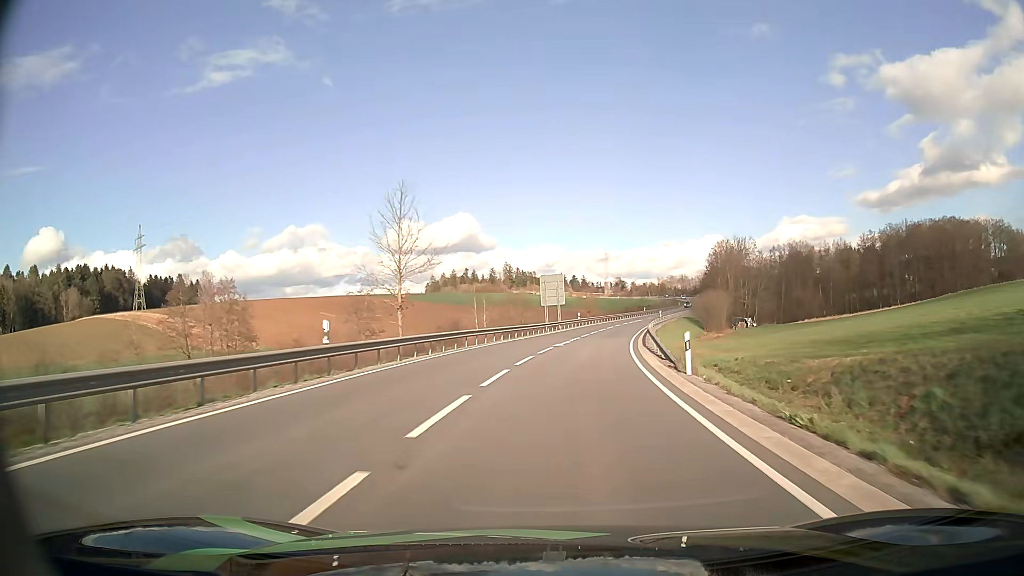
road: secondary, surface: asphalt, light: Day
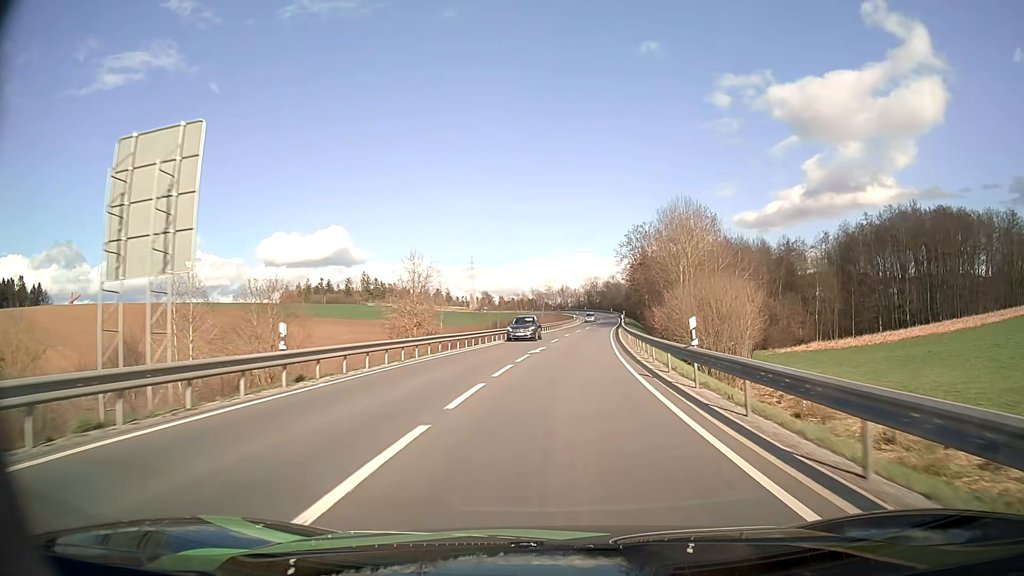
(+5.9, +57.3) m; +11°
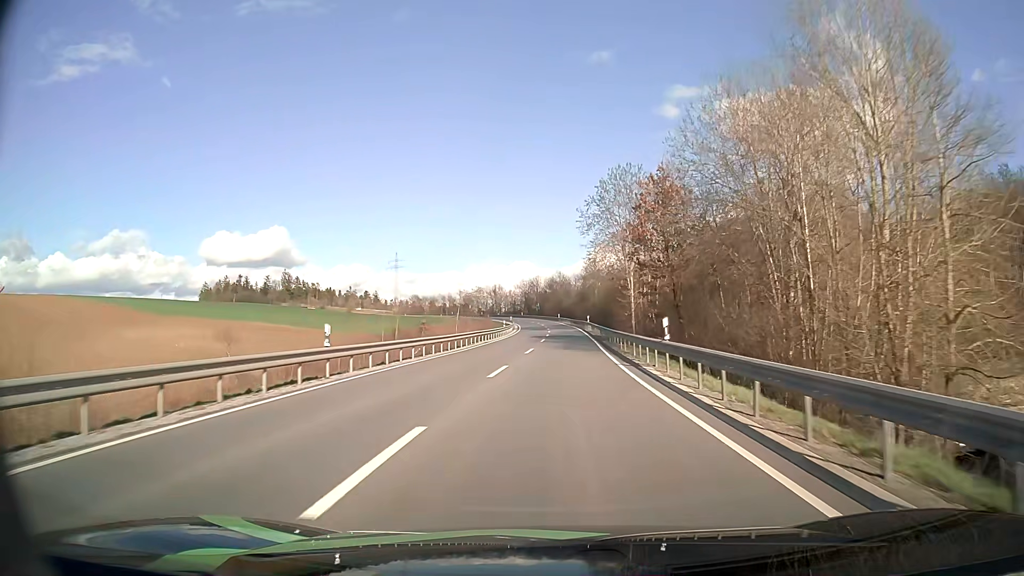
(+2.5, +48.7) m; +5°
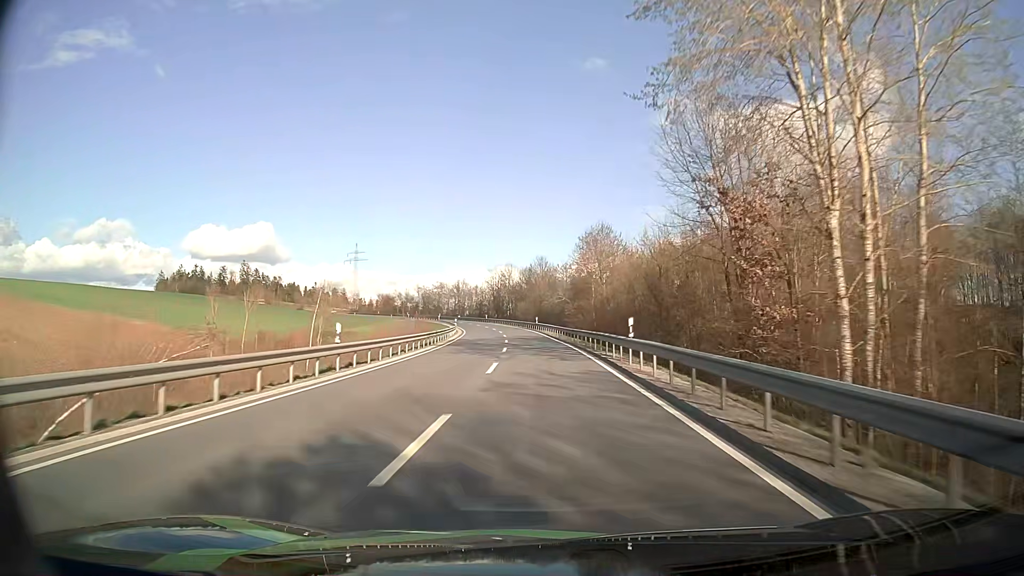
(+1.1, +50.0) m; +2°
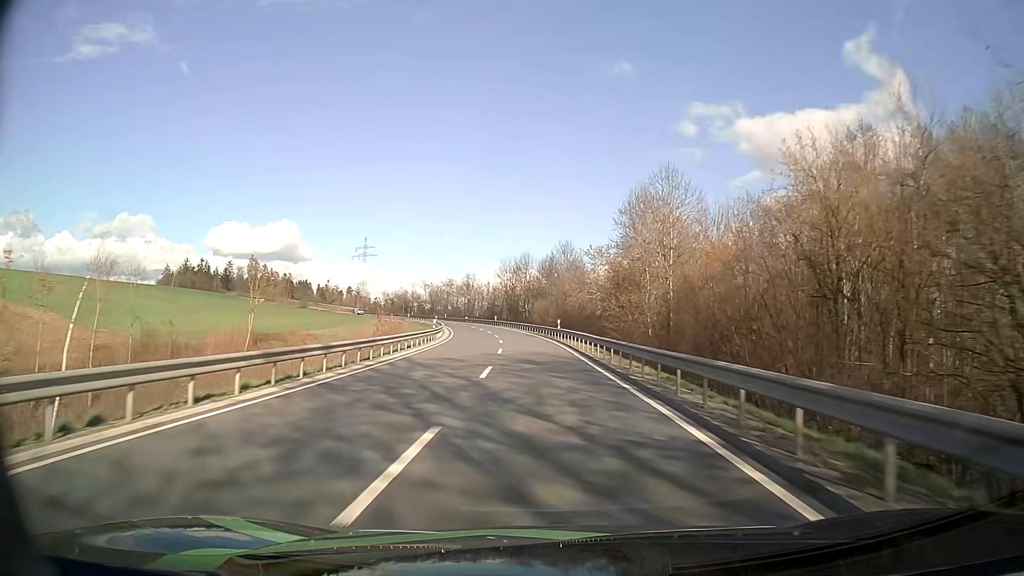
(-0.3, +25.2) m; -1°
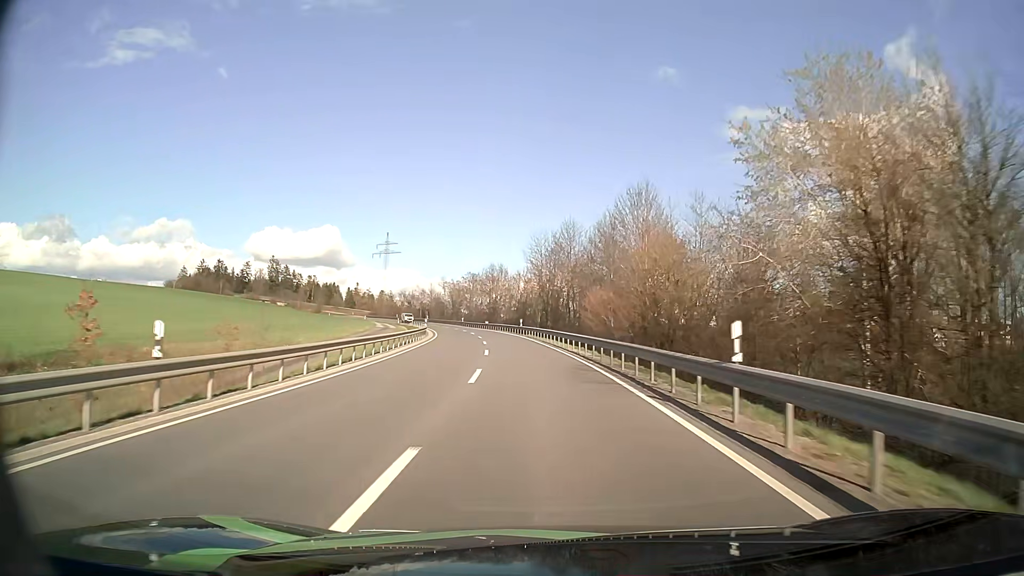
(-1.4, +37.8) m; -4°
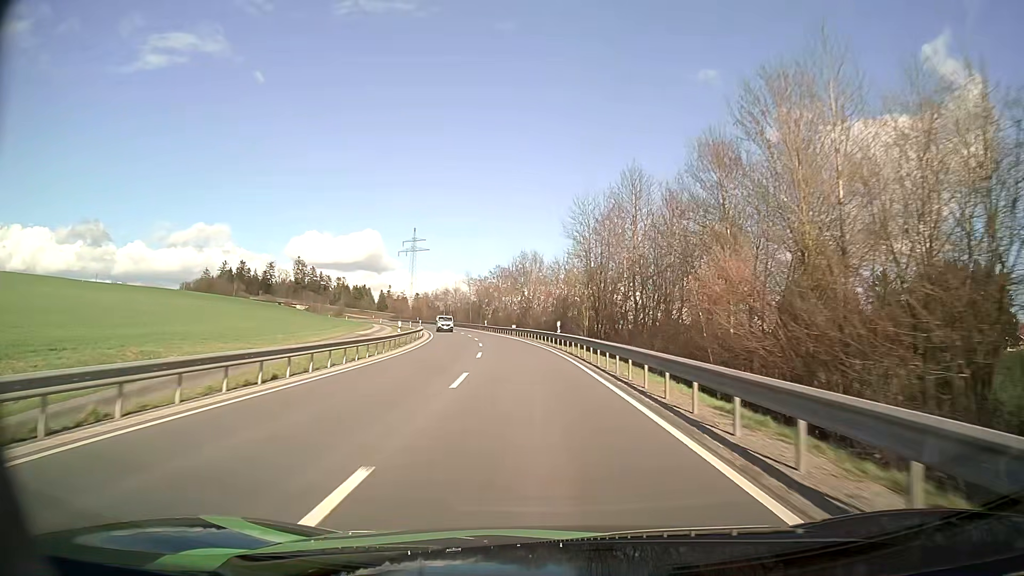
(-0.7, +25.2) m; -3°
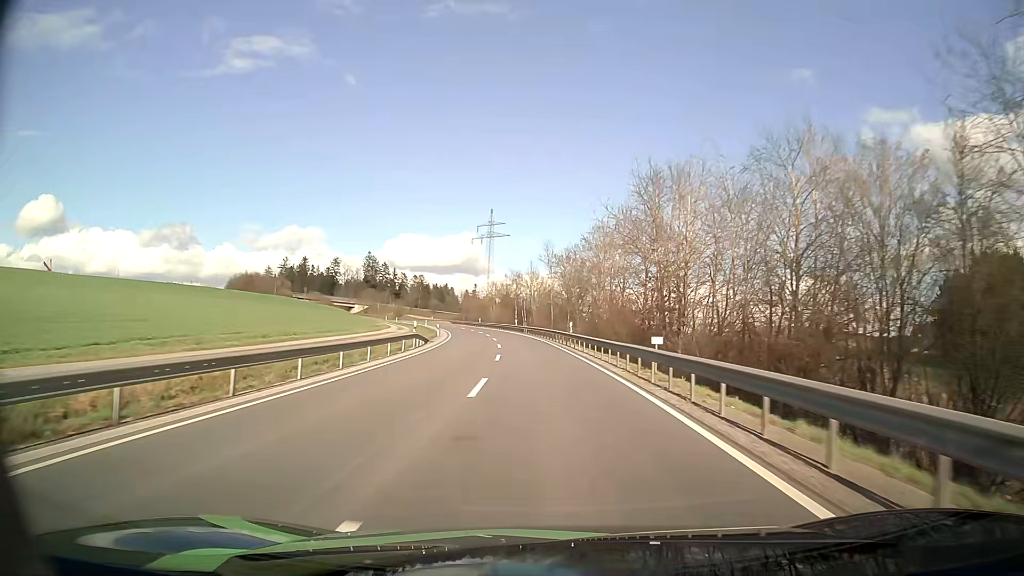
(-3.8, +49.8) m; -8°
(0, +10) (0, +20) (-1, +30) (-2, +40) (-3, +50) (-4, +60) (-5, +70) (-7, +80) (-9, +89) (-11, +99) m
